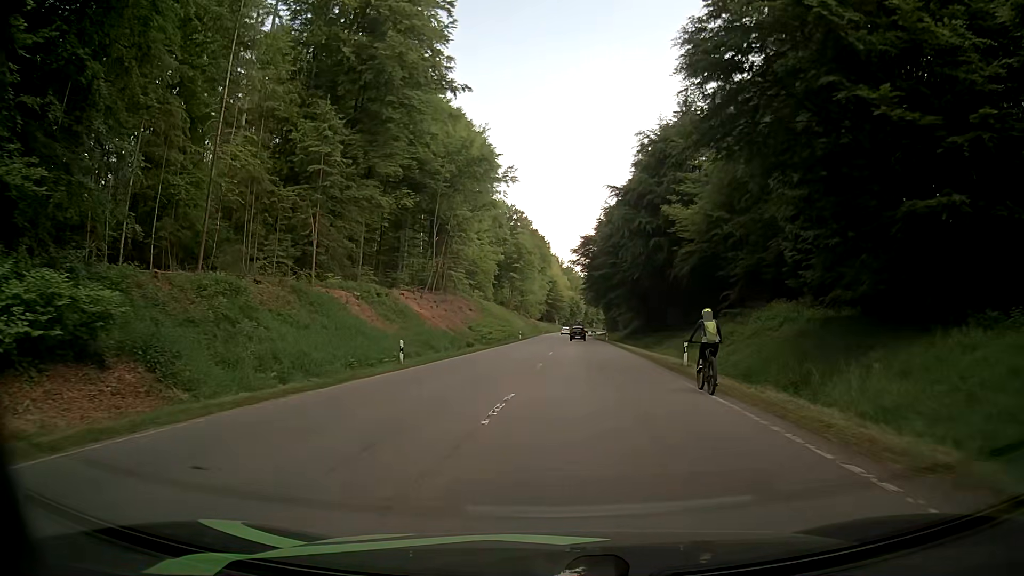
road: secondary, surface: asphalt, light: Day
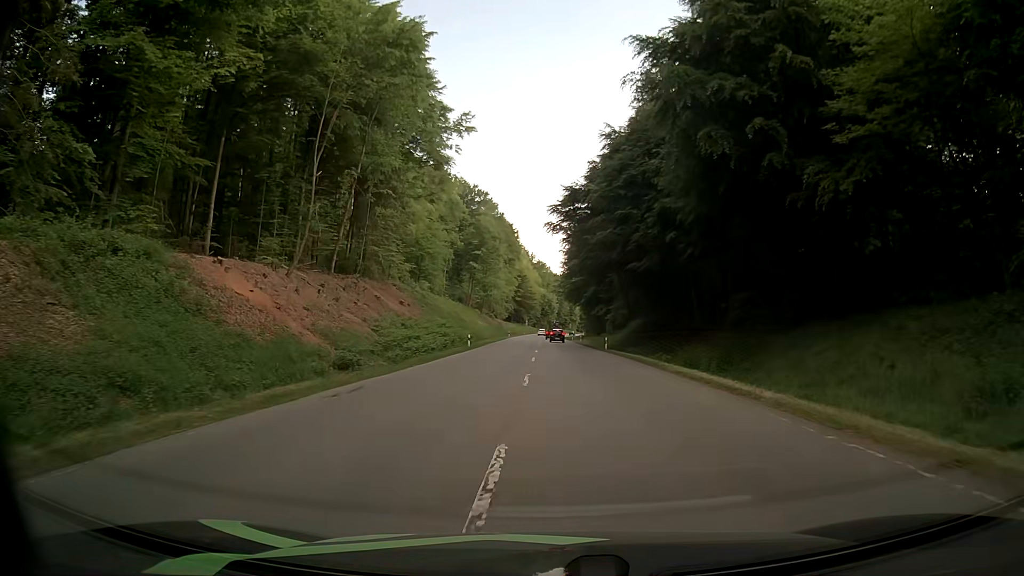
(+0.4, +30.0) m; +2°
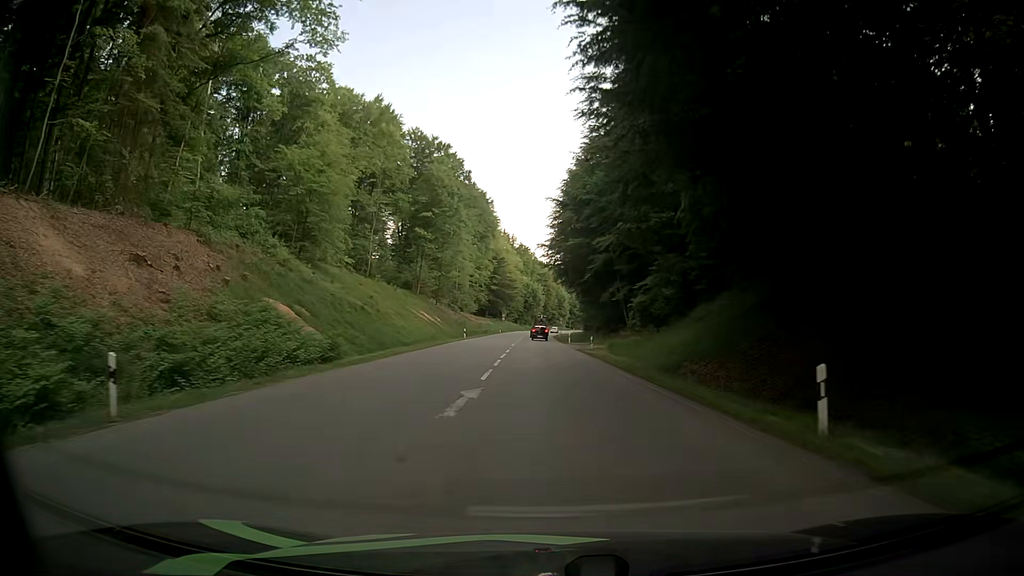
(+1.2, +42.6) m; +3°
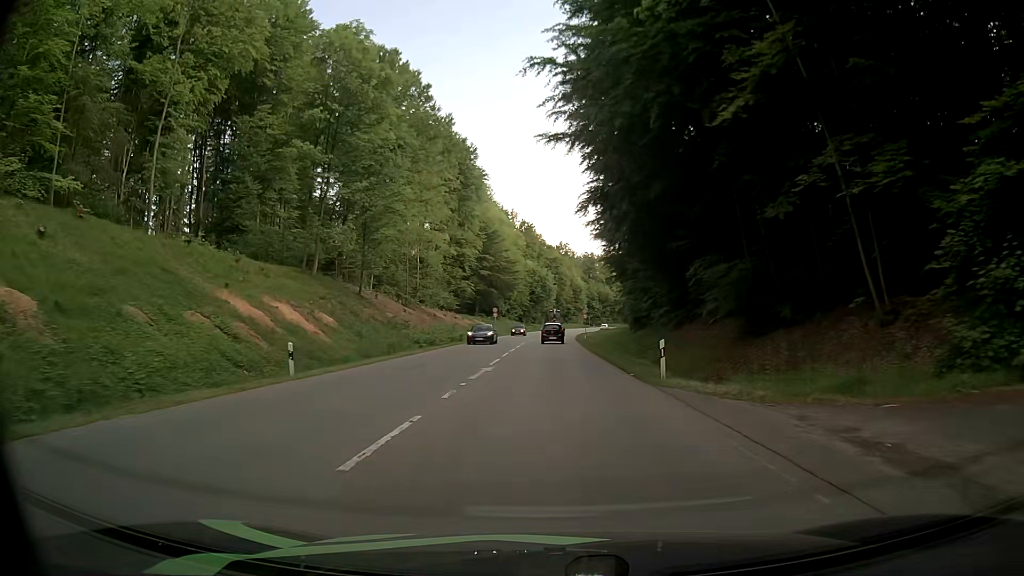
(-0.9, +47.3) m; -2°
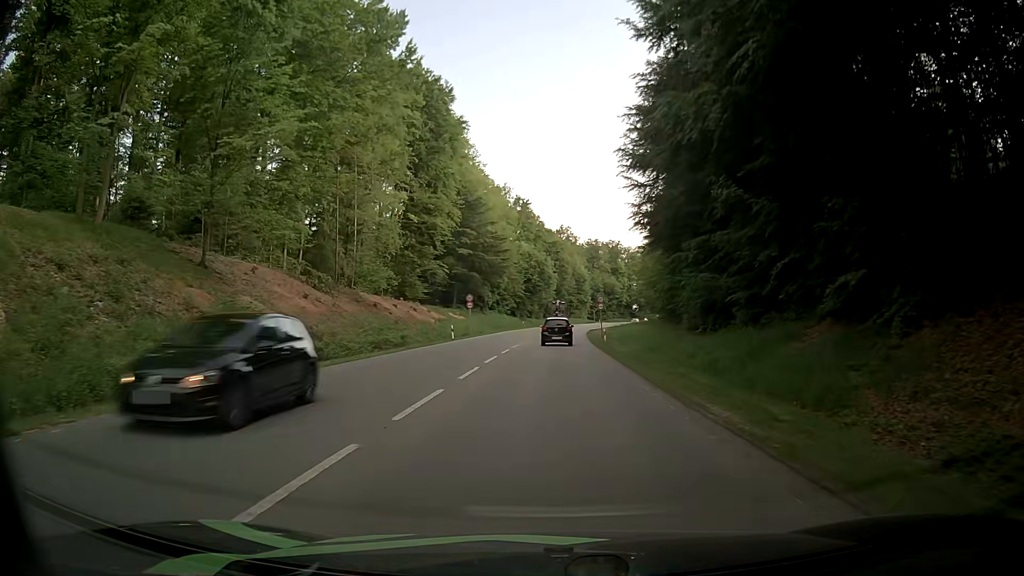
(0.0, +26.4) m; 0°
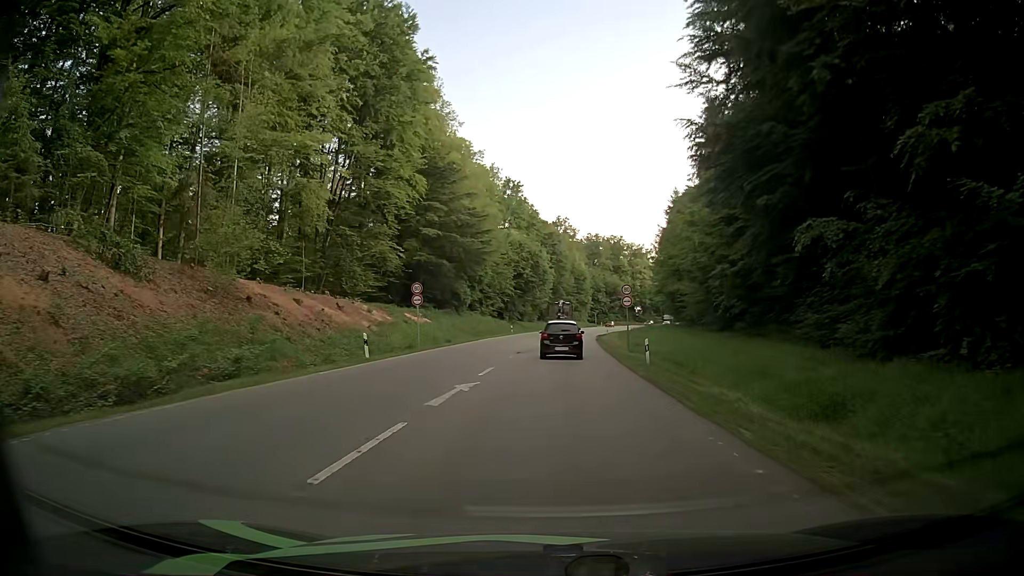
(+0.1, +21.7) m; 0°
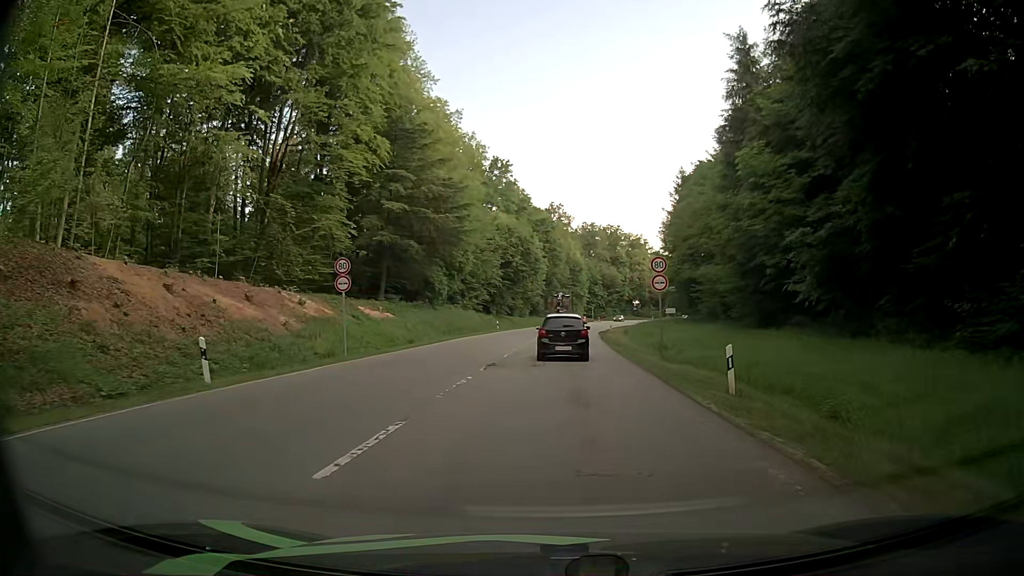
(0.0, +12.3) m; -1°
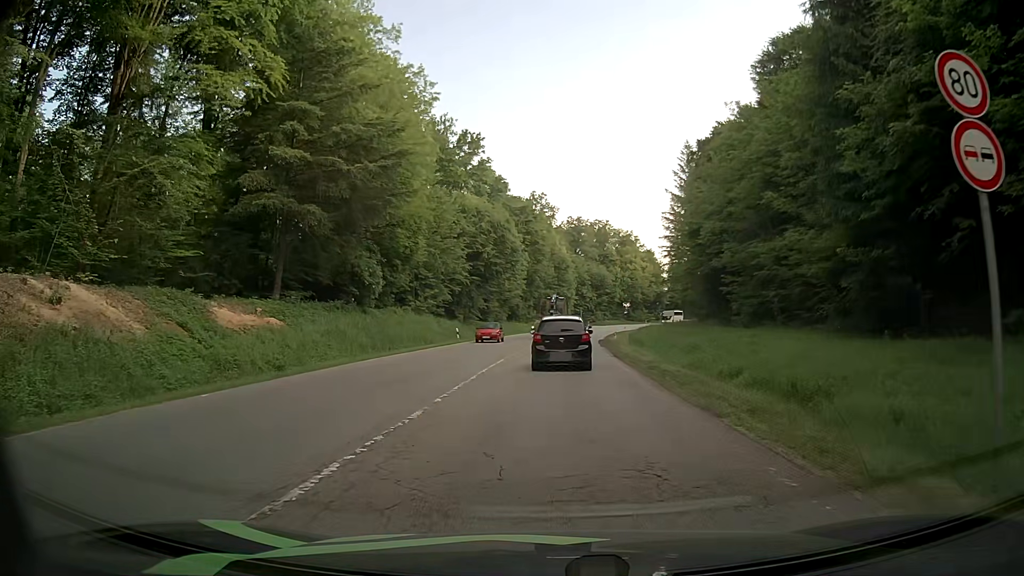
(+0.6, +18.8) m; +2°
(0, +10) (+1, +20) (+1, +30) (+2, +40) (+3, +50) (+4, +60) (+5, +70) (+7, +80) (+8, +89) (+10, +99) m
